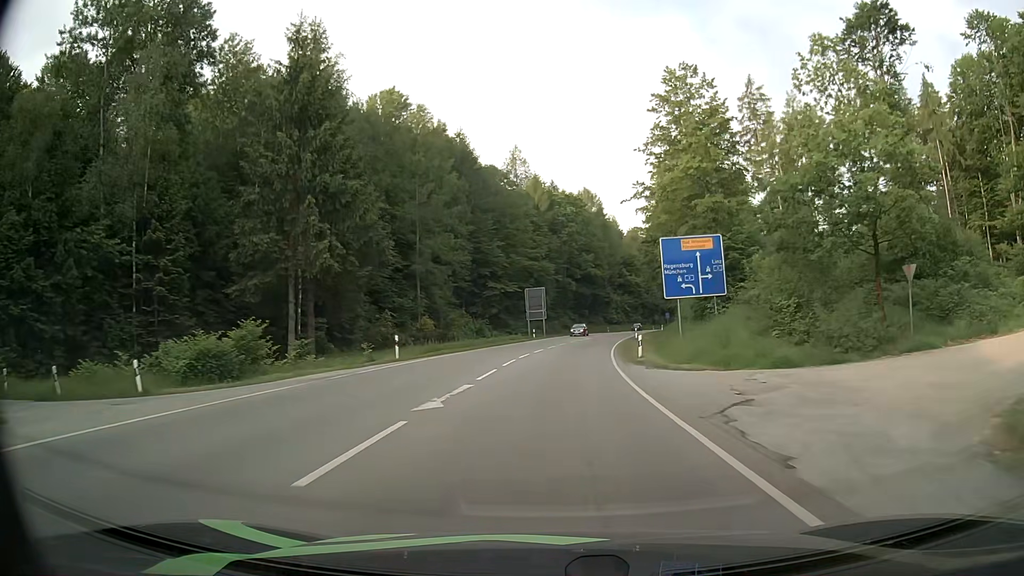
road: secondary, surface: asphalt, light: Day
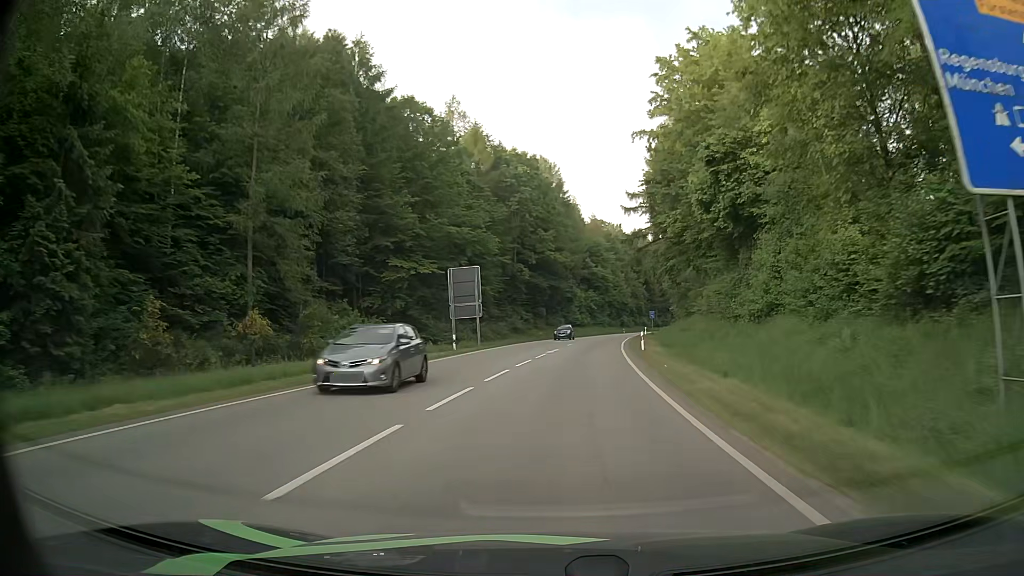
(+0.9, +30.6) m; +4°
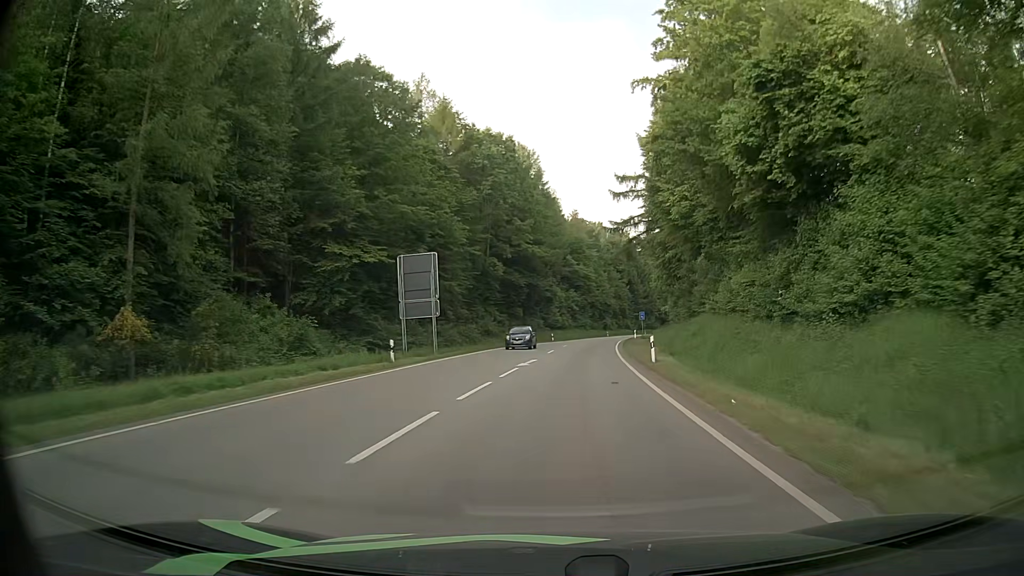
(+0.2, +10.2) m; +2°
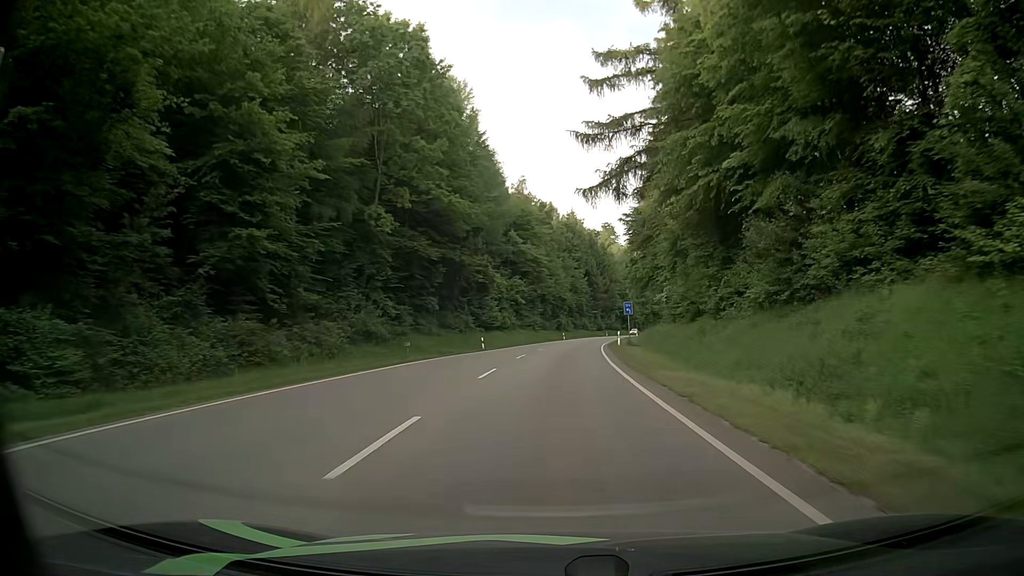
(+1.3, +31.4) m; +4°
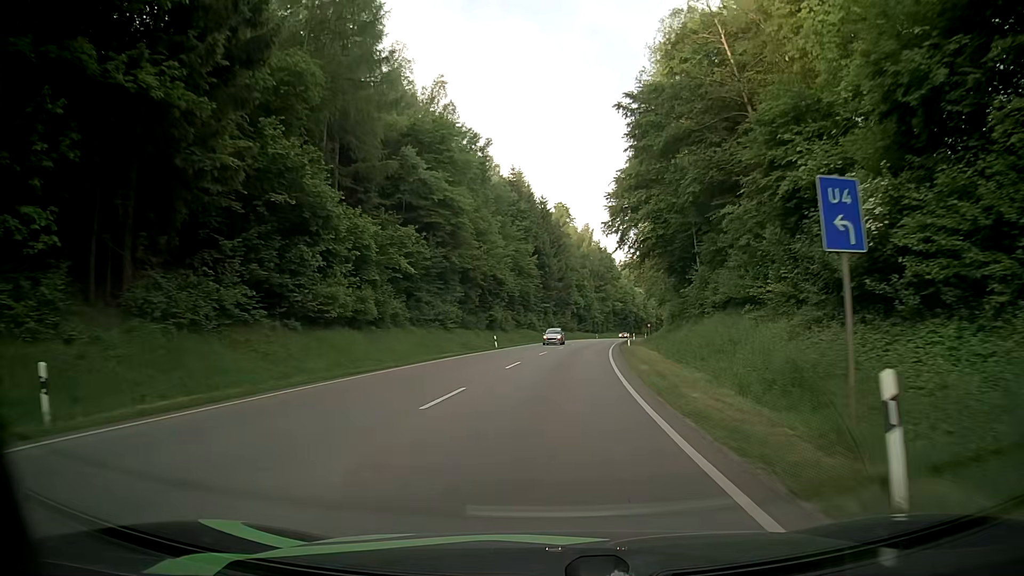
(+1.7, +42.5) m; +5°
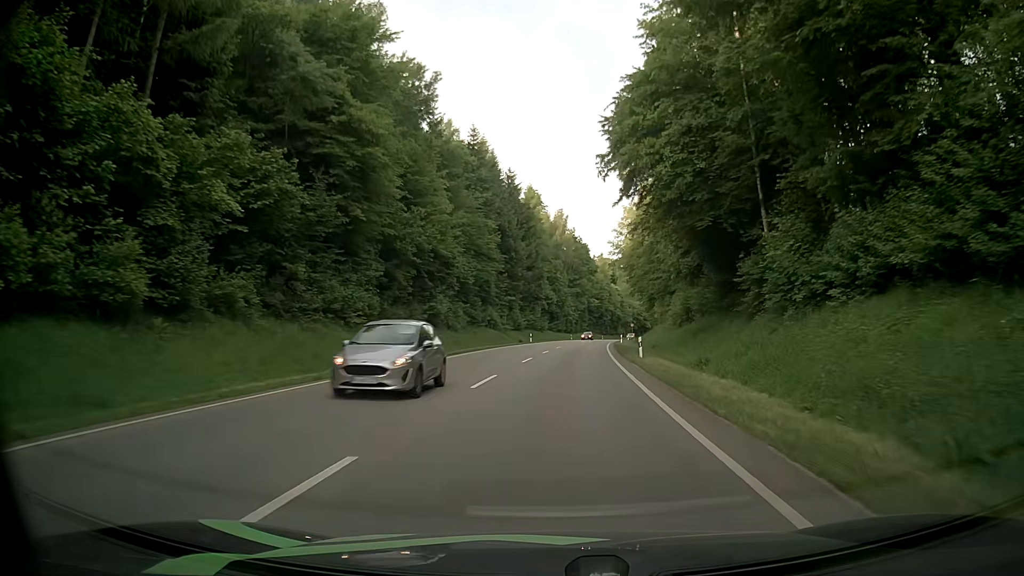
(+0.4, +20.8) m; +3°
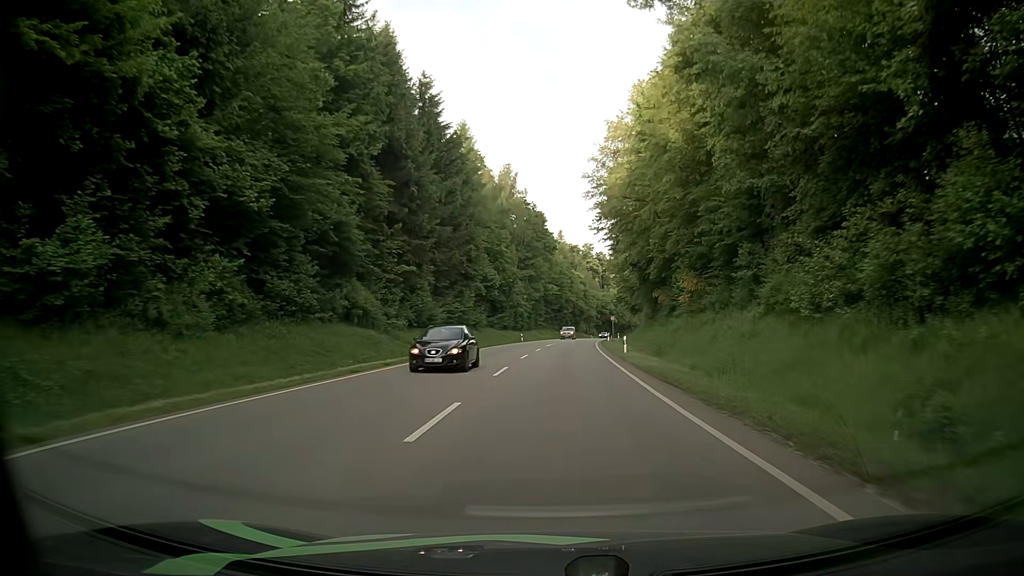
(+1.1, +41.0) m; +3°
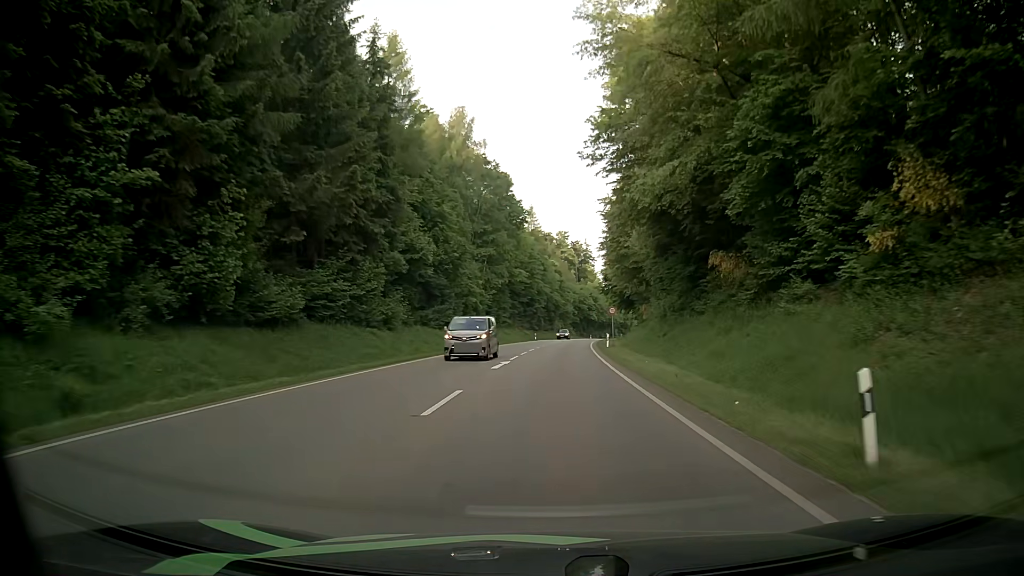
(+0.7, +30.8) m; +2°
(0, +10) (0, +20) (+1, +30) (+1, +40) (+2, +50) (+2, +60) (+3, +70) (+4, +80) (+5, +90) (+6, +100) m
